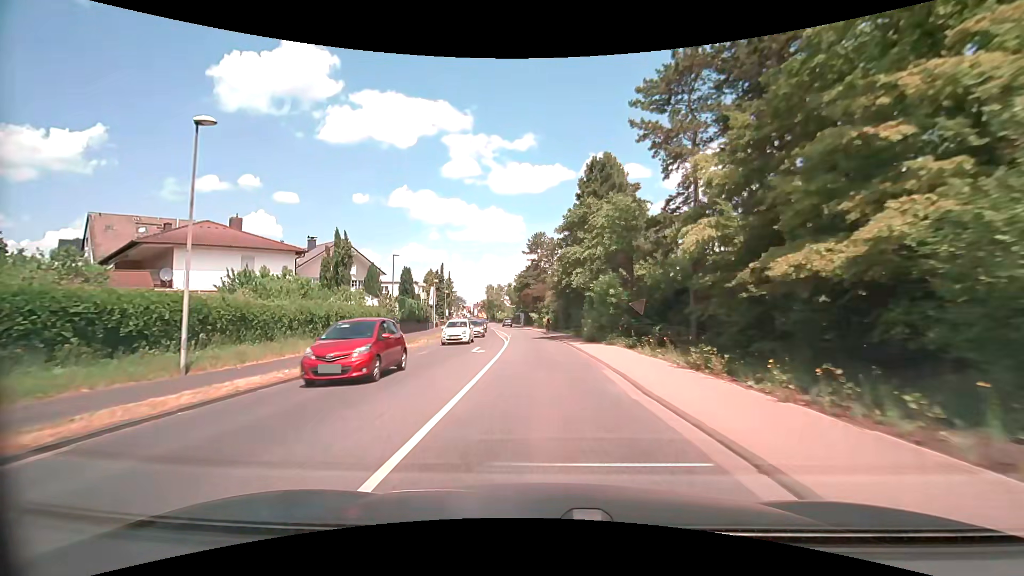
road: secondary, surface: asphalt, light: Day
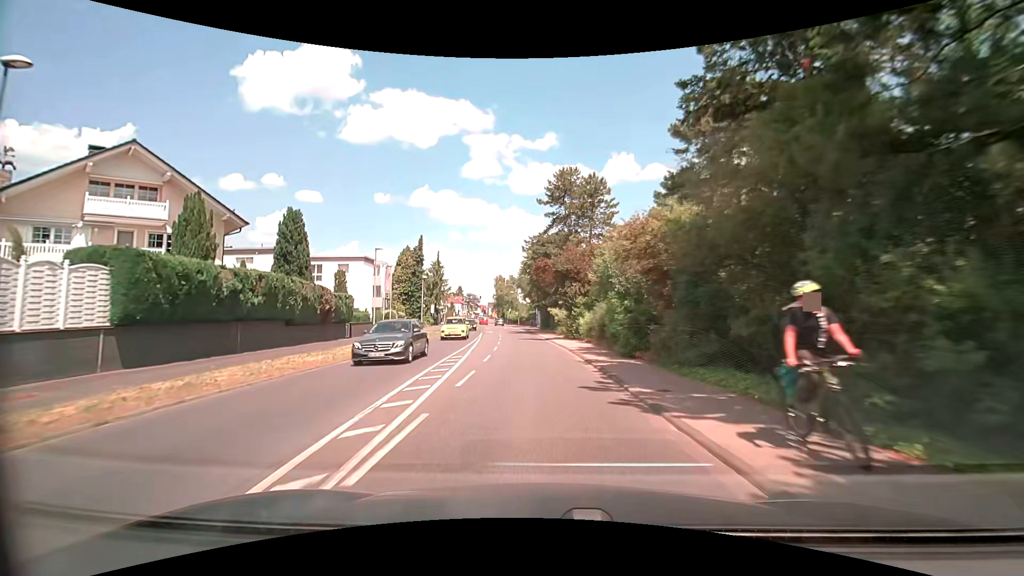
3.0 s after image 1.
(-0.8, +37.5) m; -2°
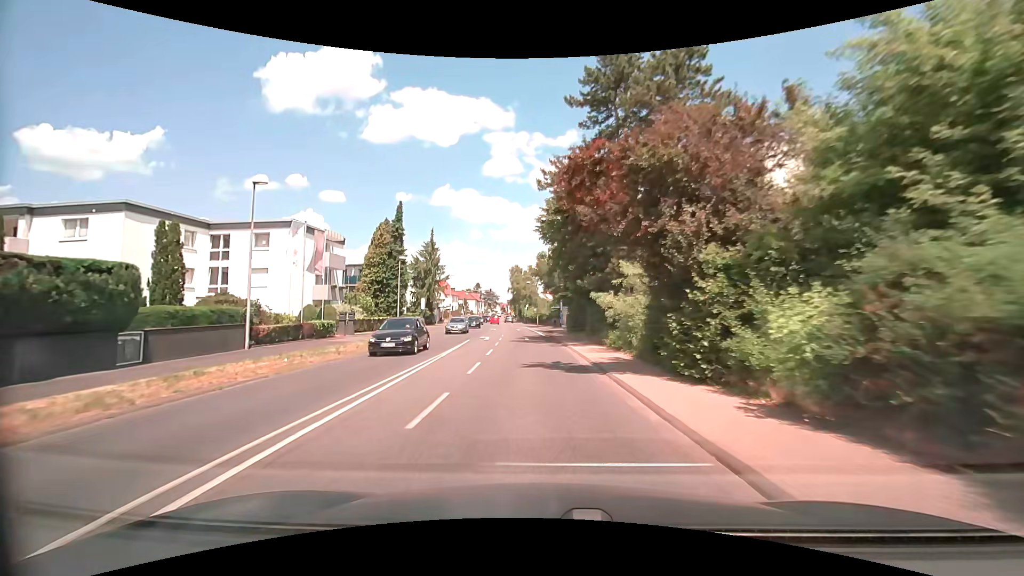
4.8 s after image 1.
(-0.5, +22.3) m; -2°
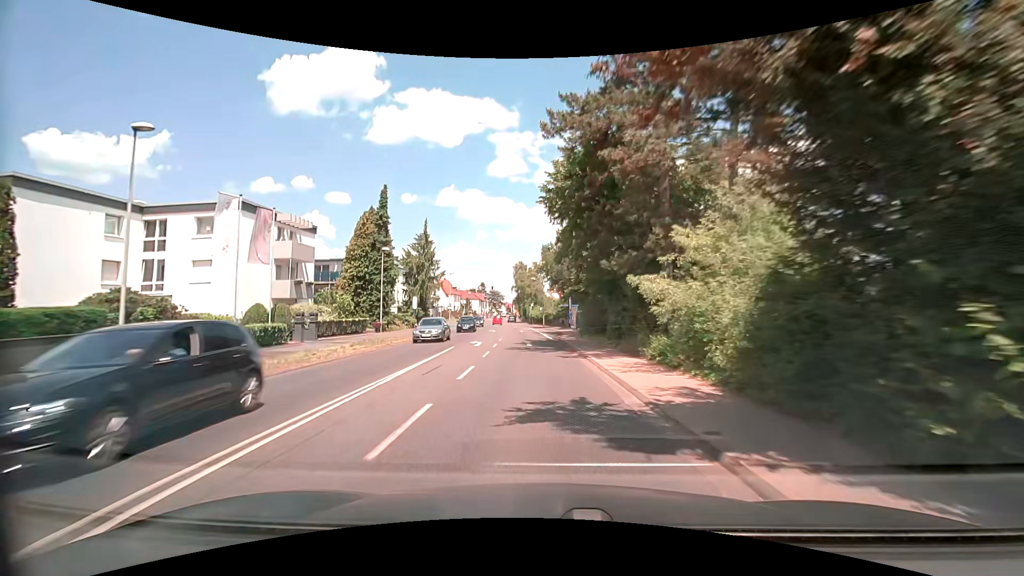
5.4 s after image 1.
(-0.1, +7.4) m; -1°
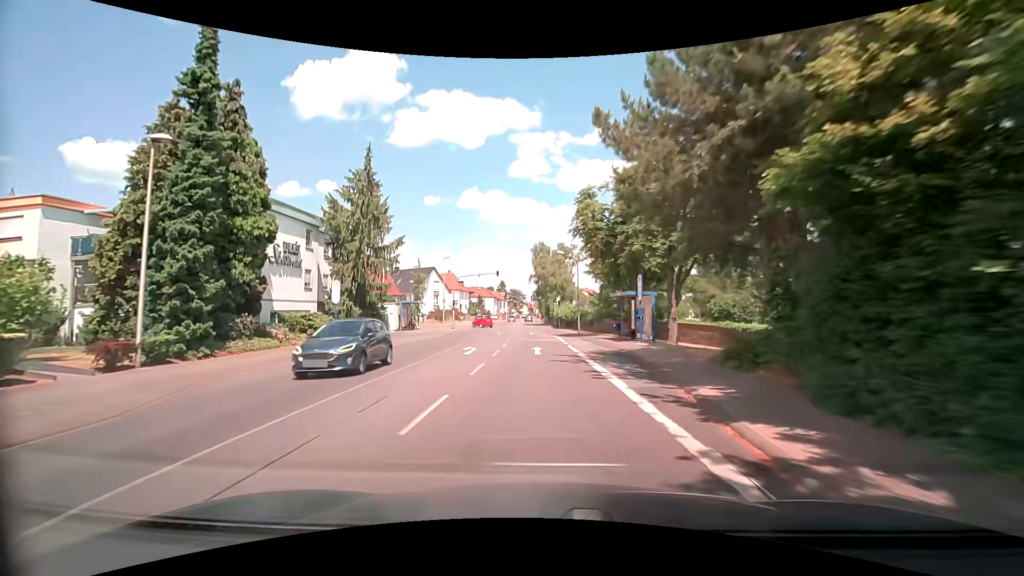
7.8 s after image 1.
(-0.9, +29.3) m; -2°
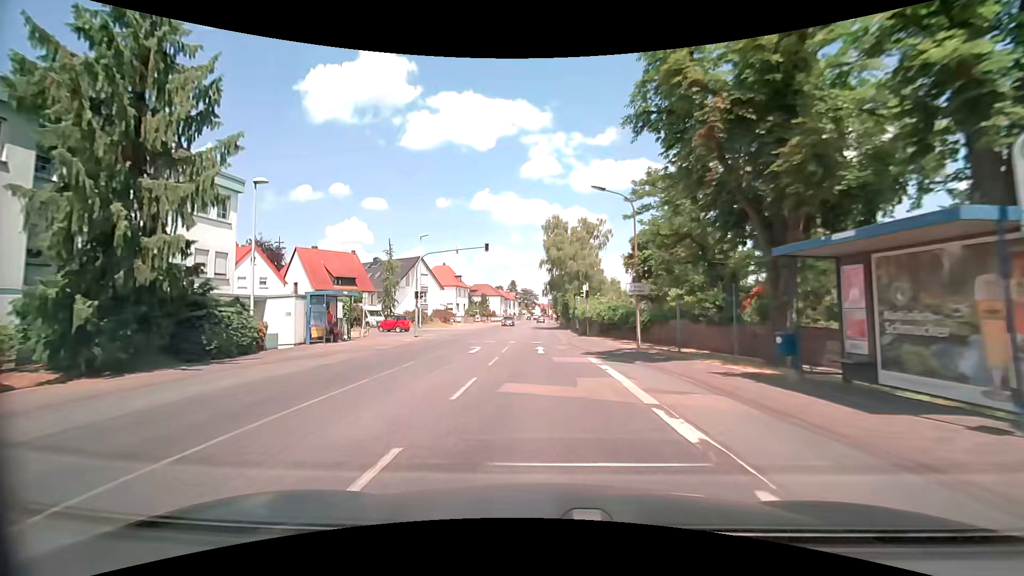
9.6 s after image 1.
(-0.4, +21.7) m; -1°
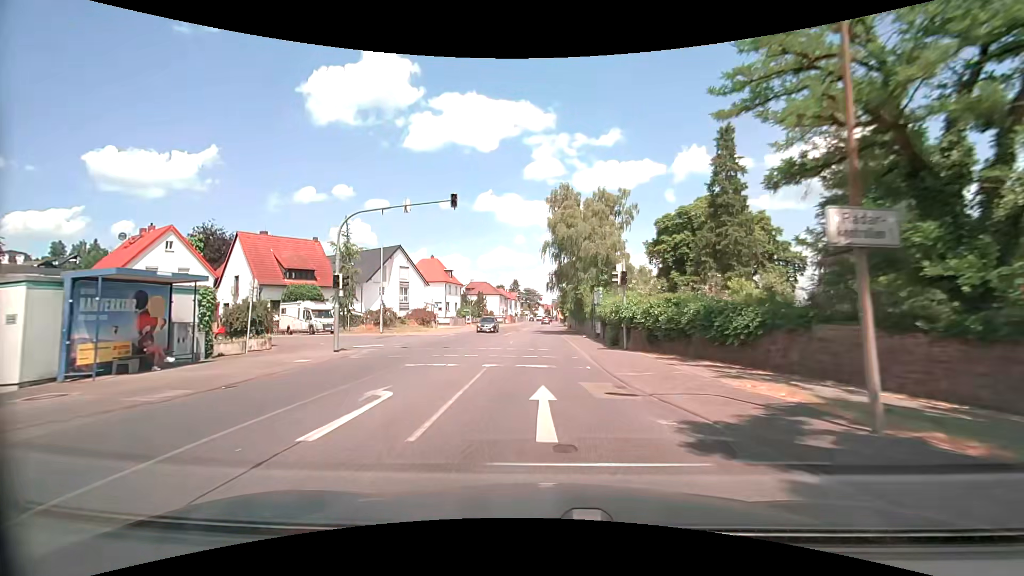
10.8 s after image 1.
(-0.1, +14.3) m; -1°
